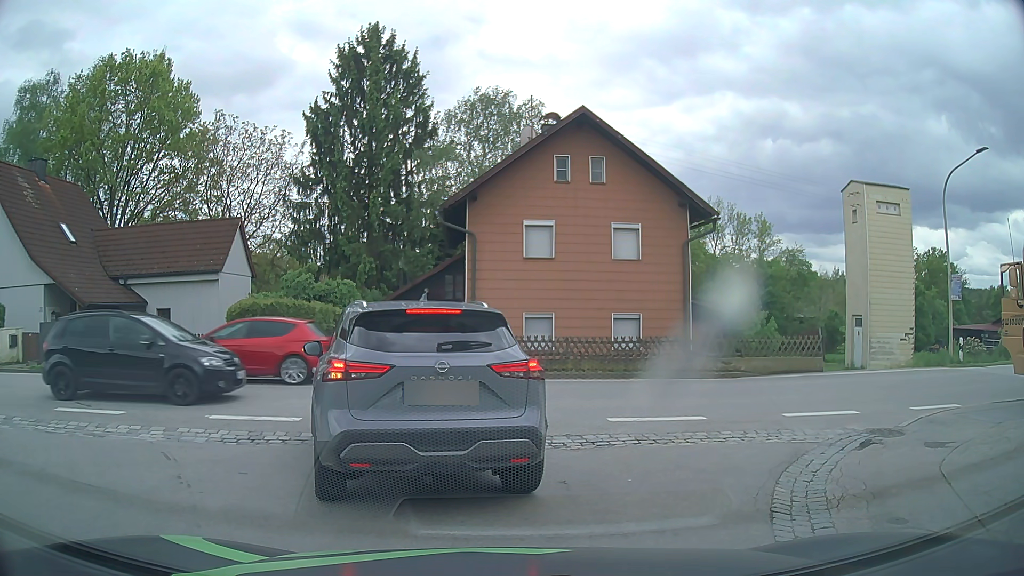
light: Day
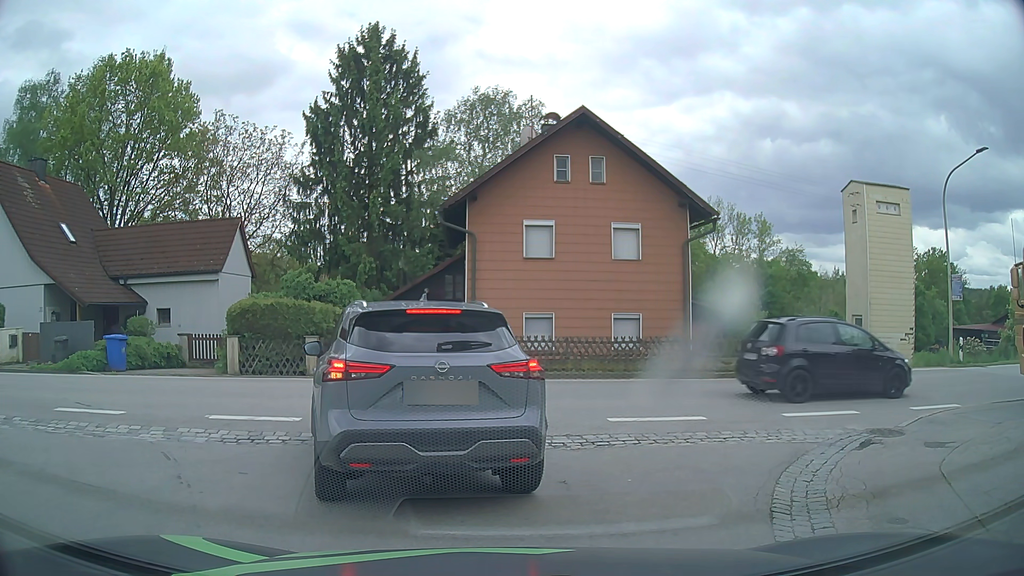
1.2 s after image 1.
(0.0, 0.0) m; 0°
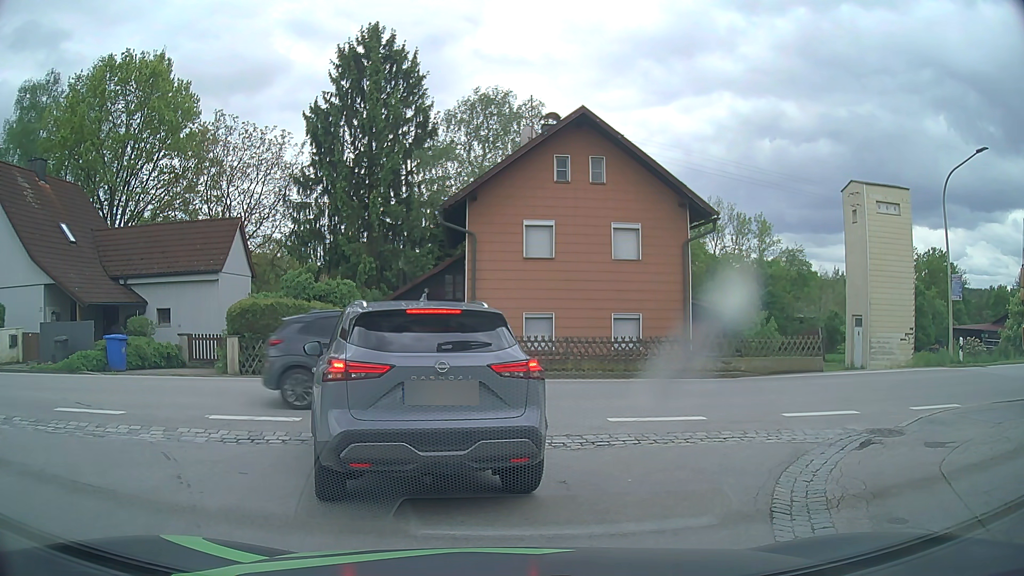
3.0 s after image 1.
(0.0, 0.0) m; 0°
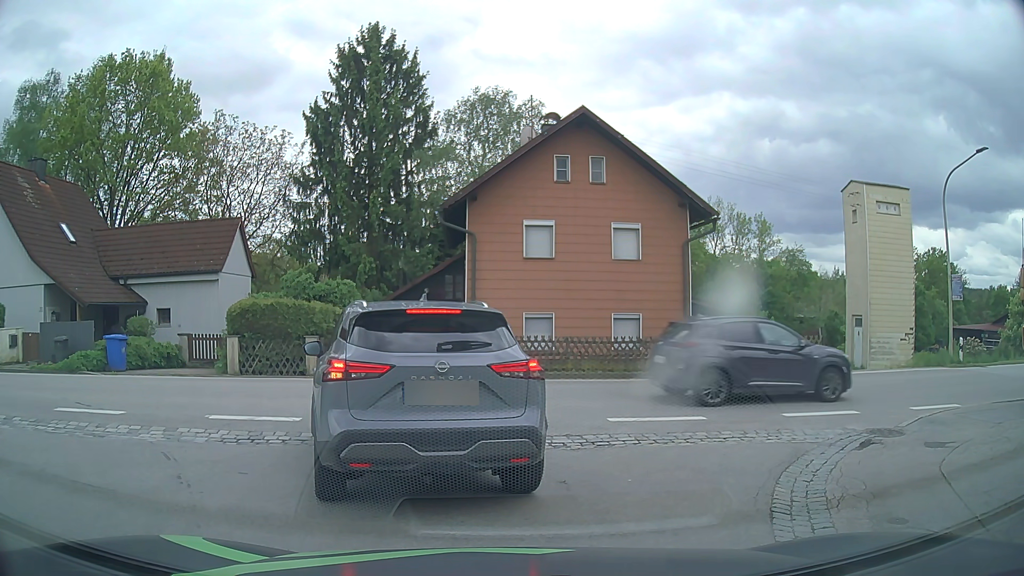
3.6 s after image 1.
(0.0, 0.0) m; 0°
